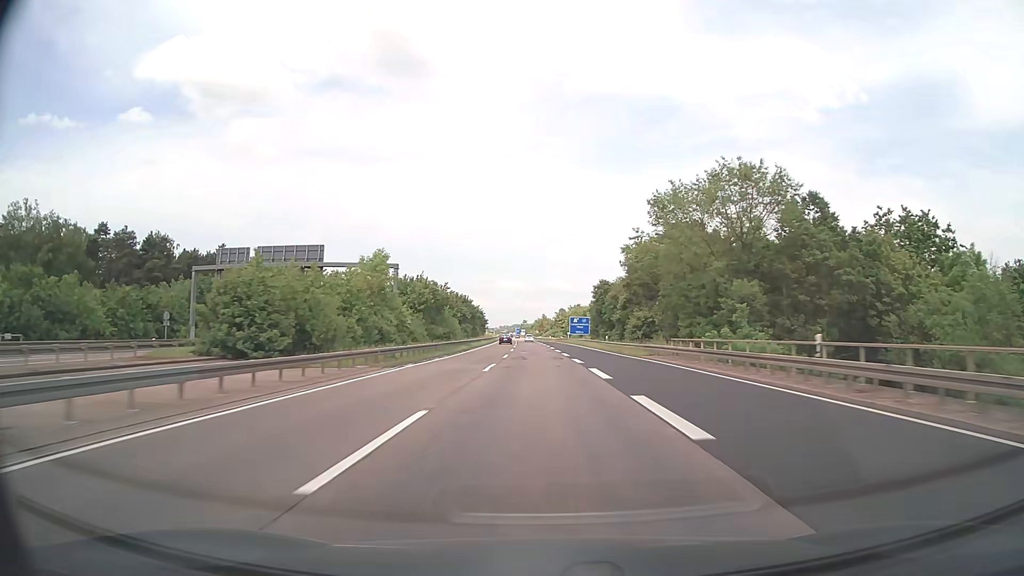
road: motorway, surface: asphalt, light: Day
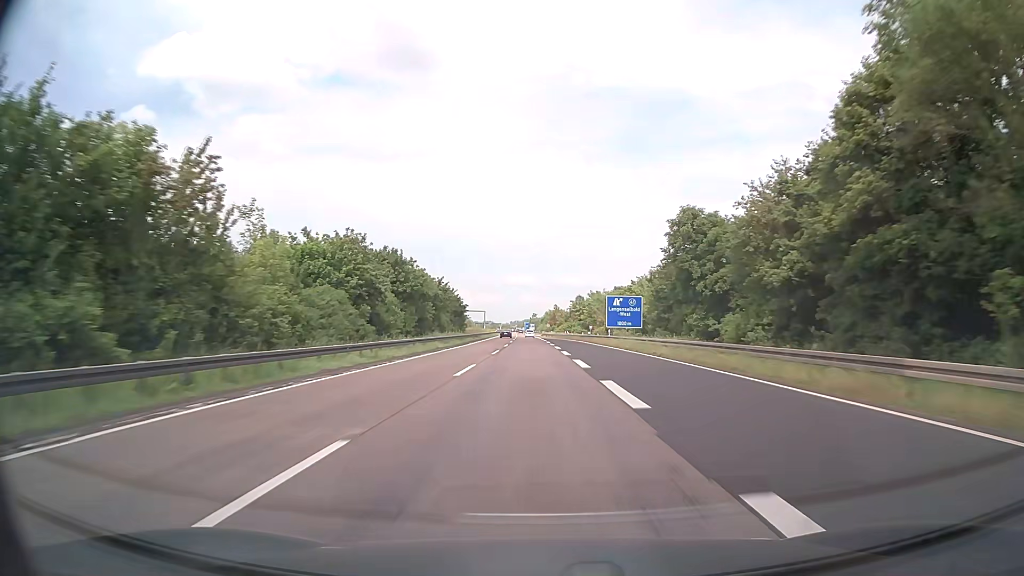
(-0.2, +57.1) m; -1°
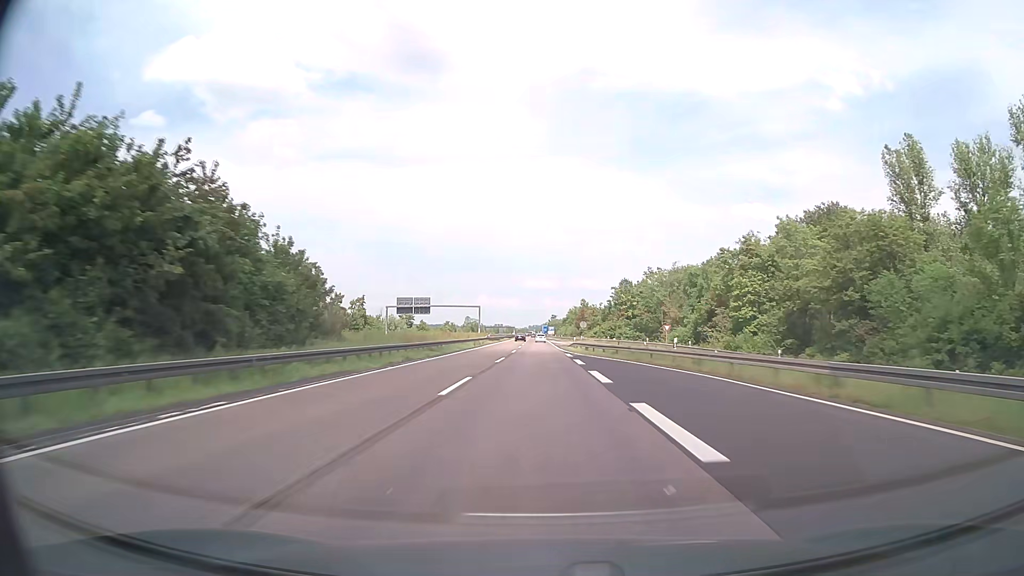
(-1.5, +76.1) m; -2°
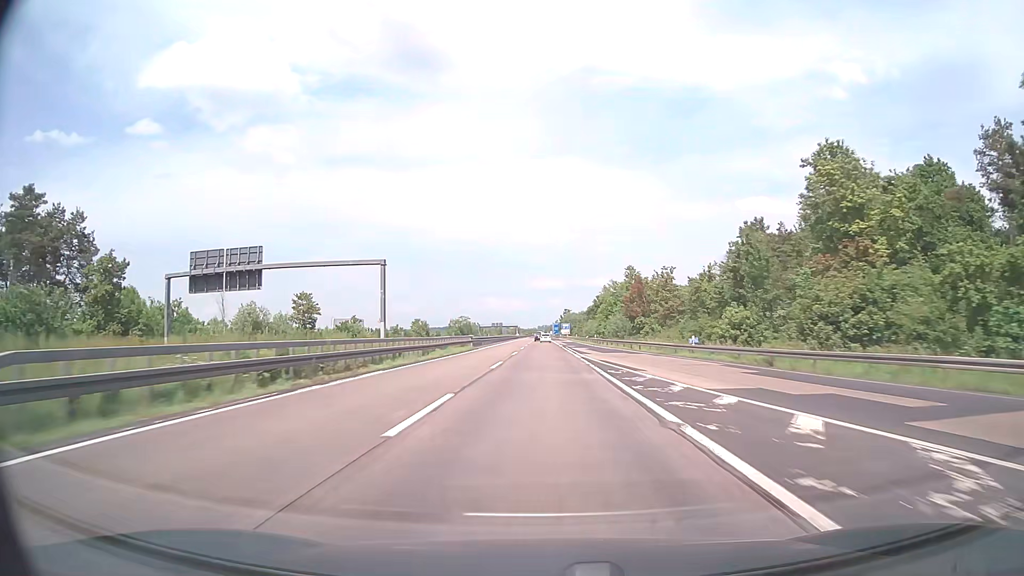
(-0.4, +95.2) m; -1°
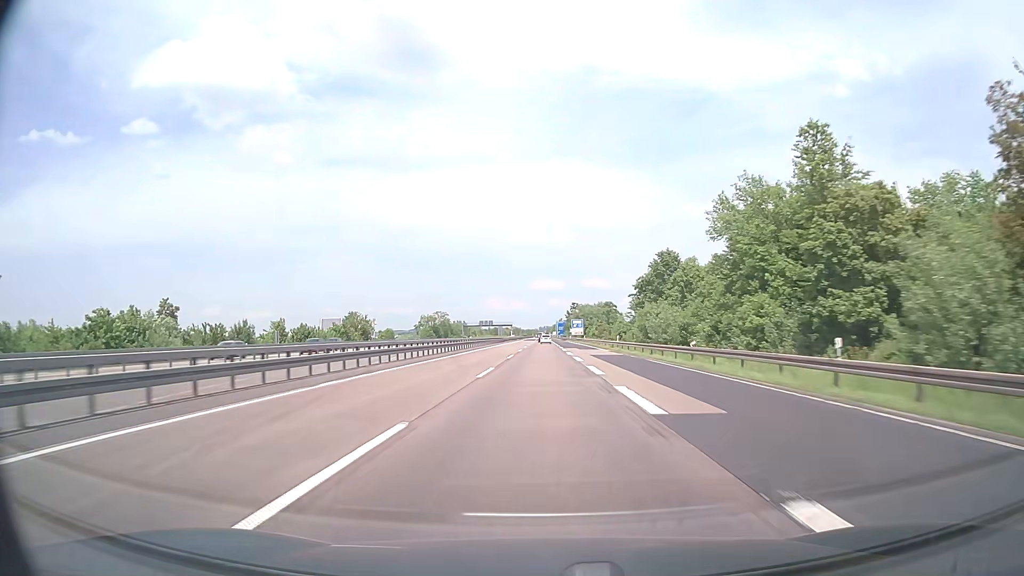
(-0.1, +76.2) m; 0°
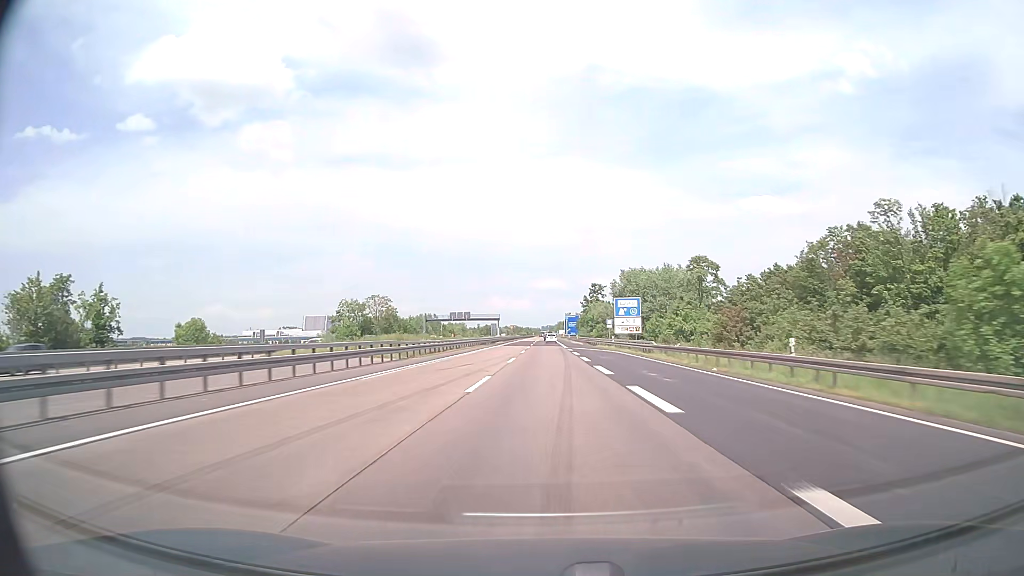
(-0.3, +95.2) m; 0°
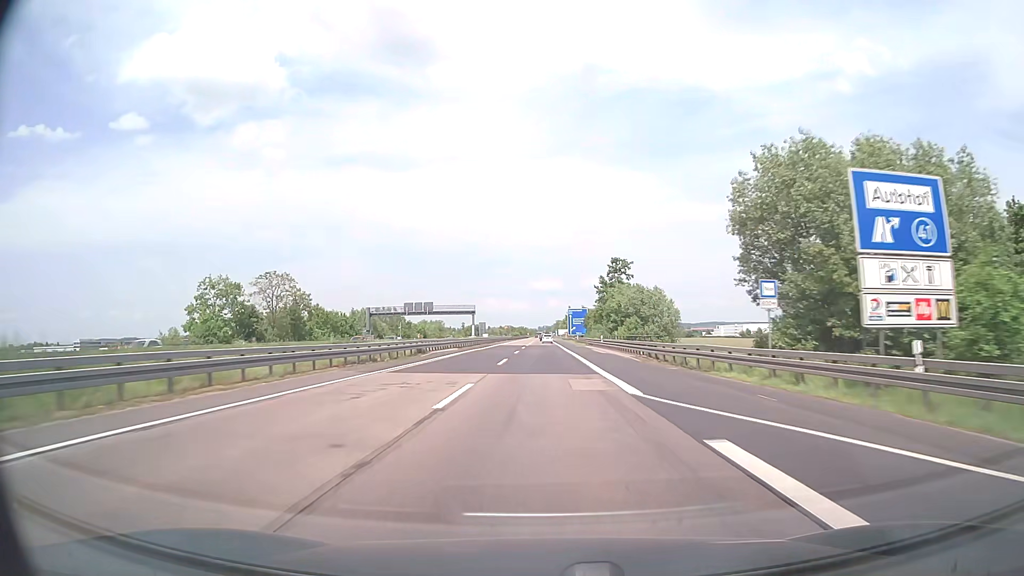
(+0.3, +57.1) m; 0°
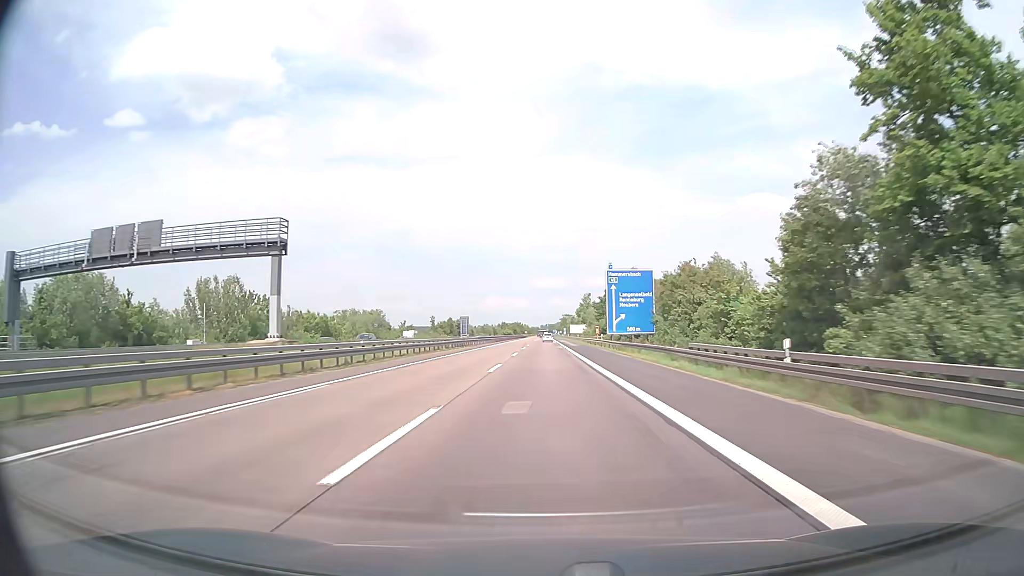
(-0.2, +95.1) m; 0°
(0, +10) (0, +20) (0, +30) (0, +40) (0, +50) (0, +60) (0, +70) (0, +80) (0, +90) (0, +100) m
